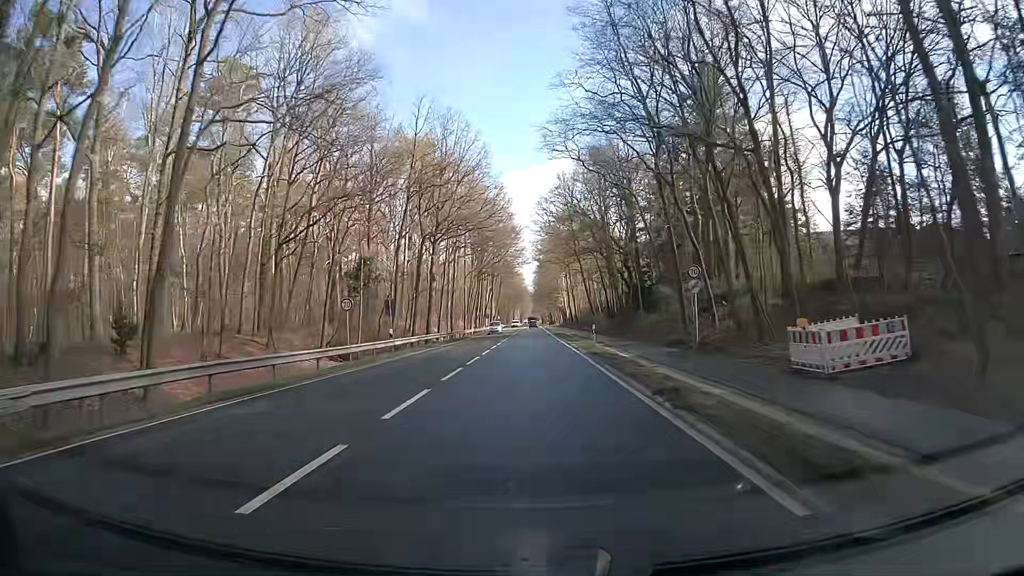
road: primary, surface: asphalt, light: Day
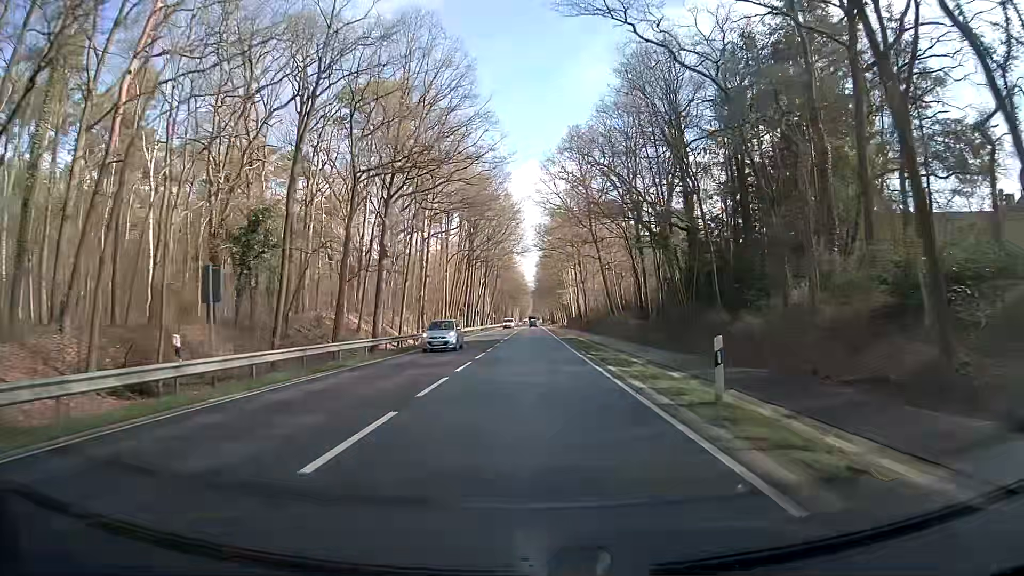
(-0.1, +21.8) m; -1°
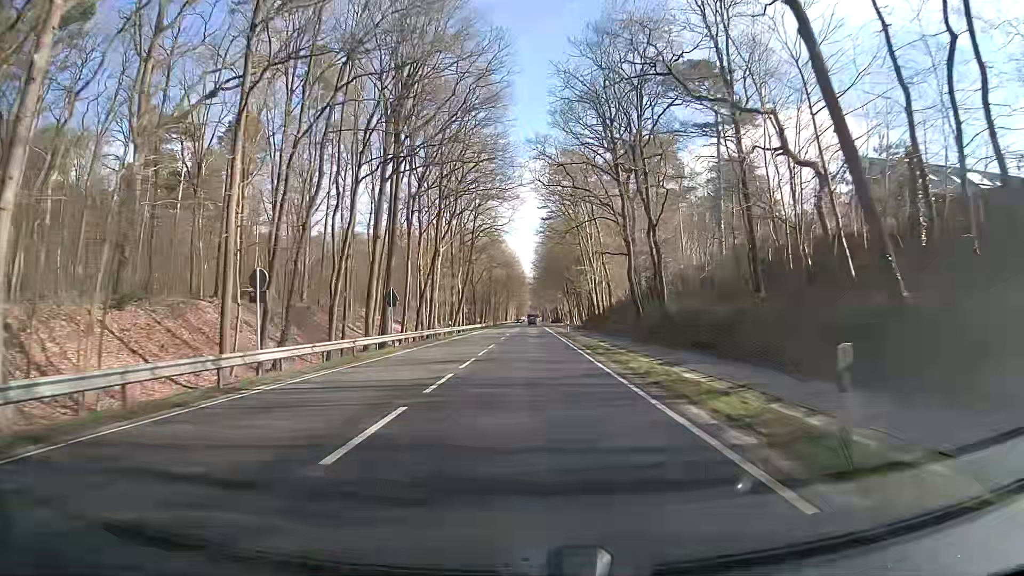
(+0.8, +54.6) m; +1°
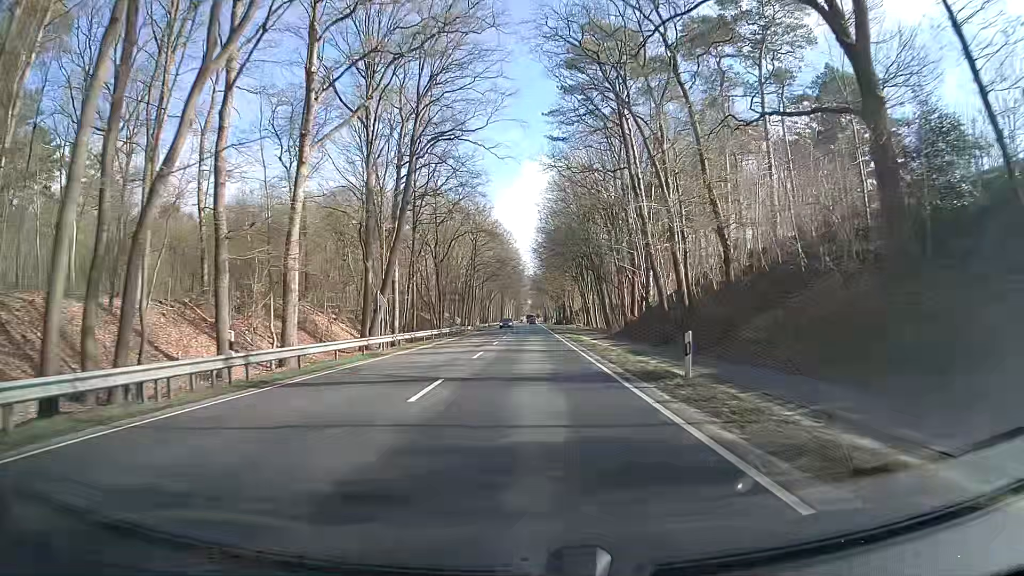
(+0.1, +43.7) m; 0°
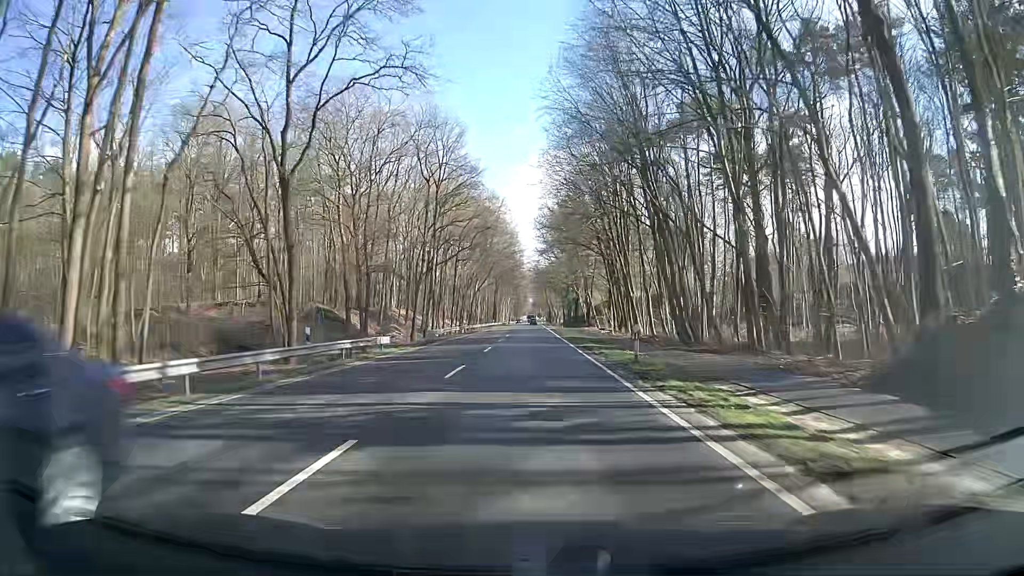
(+0.3, +43.7) m; 0°
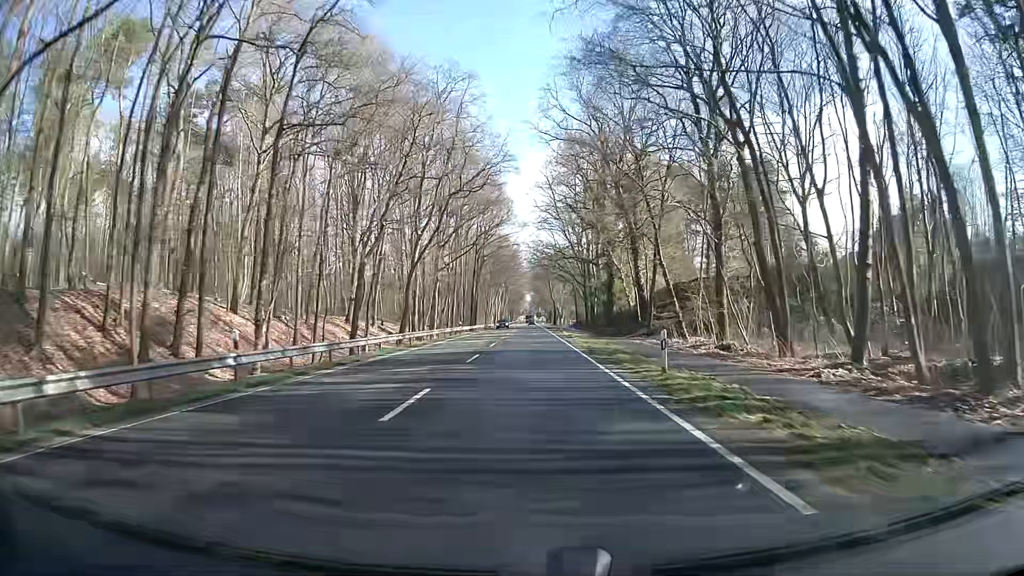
(-0.1, +54.7) m; 0°
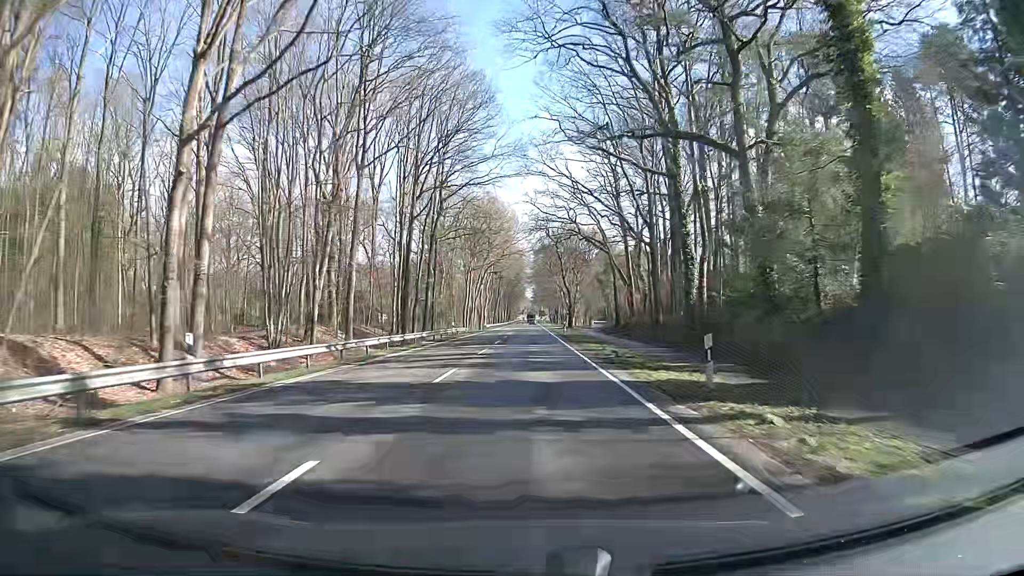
(+0.1, +54.8) m; 0°
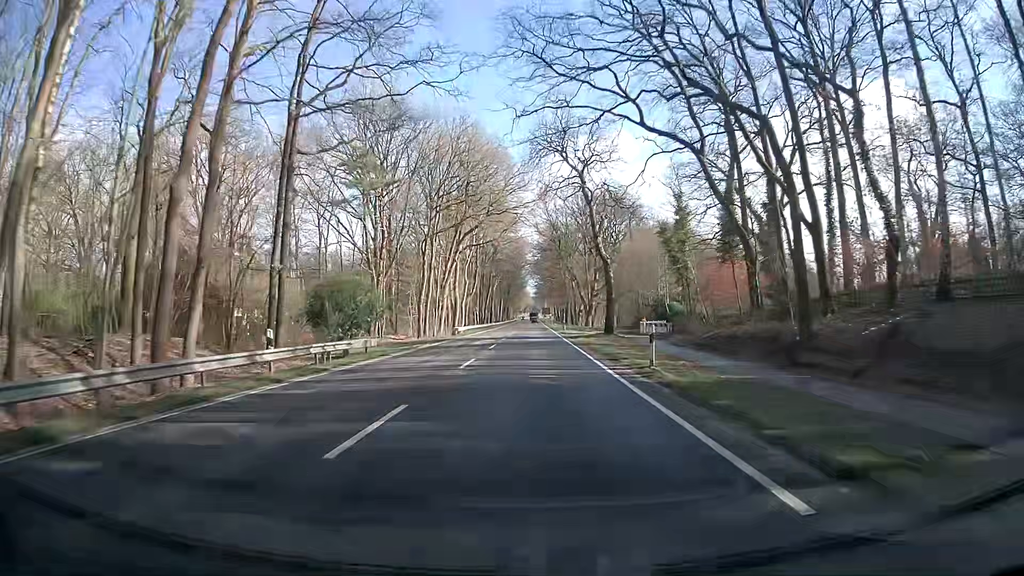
(-0.1, +44.0) m; -1°
(0, +10) (0, +20) (0, +30) (0, +40) (+1, +50) (+1, +60) (+1, +70) (+1, +80) (+1, +90) (+1, +100) m
